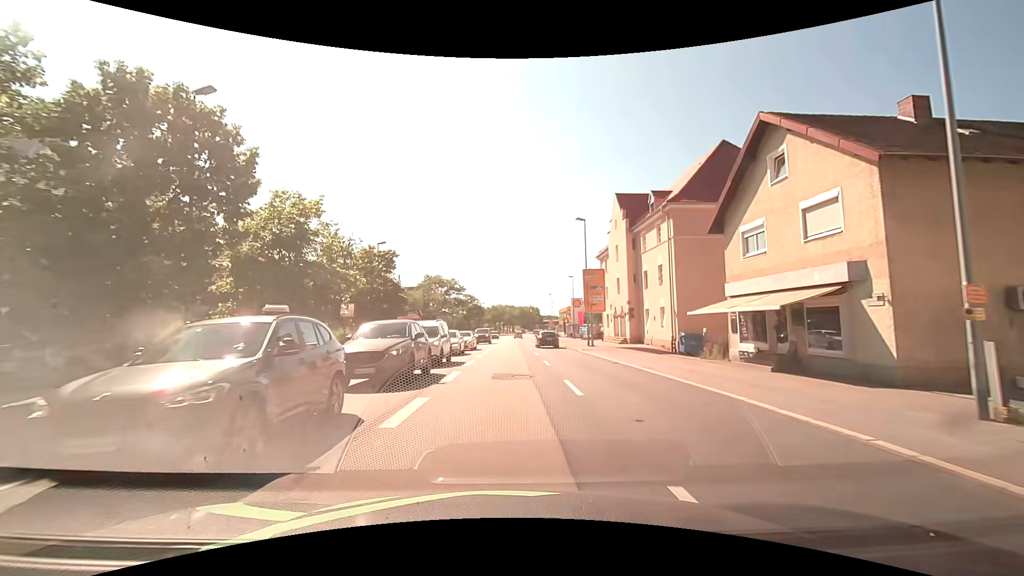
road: primary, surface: asphalt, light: Day
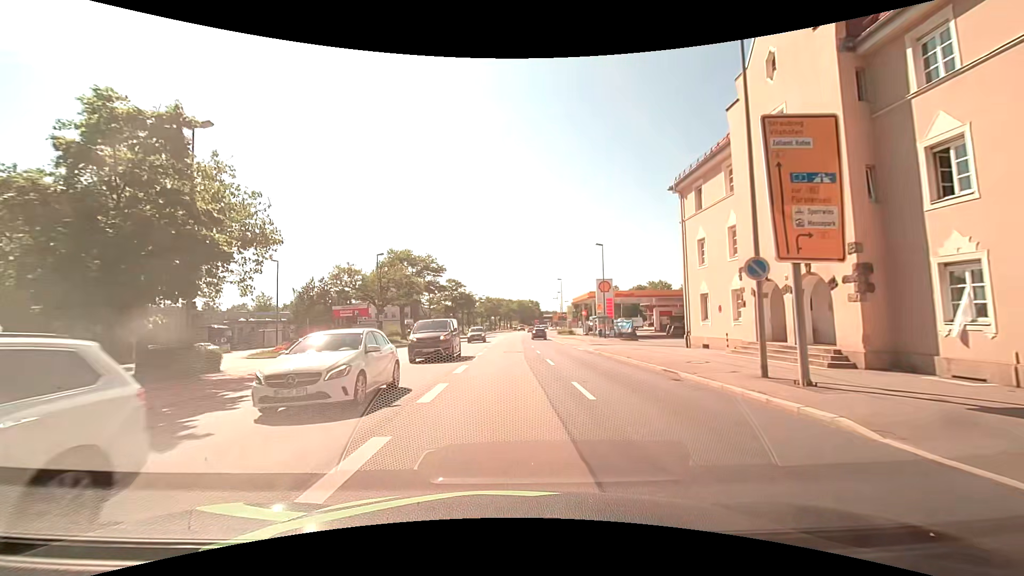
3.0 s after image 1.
(+0.3, +27.6) m; +1°
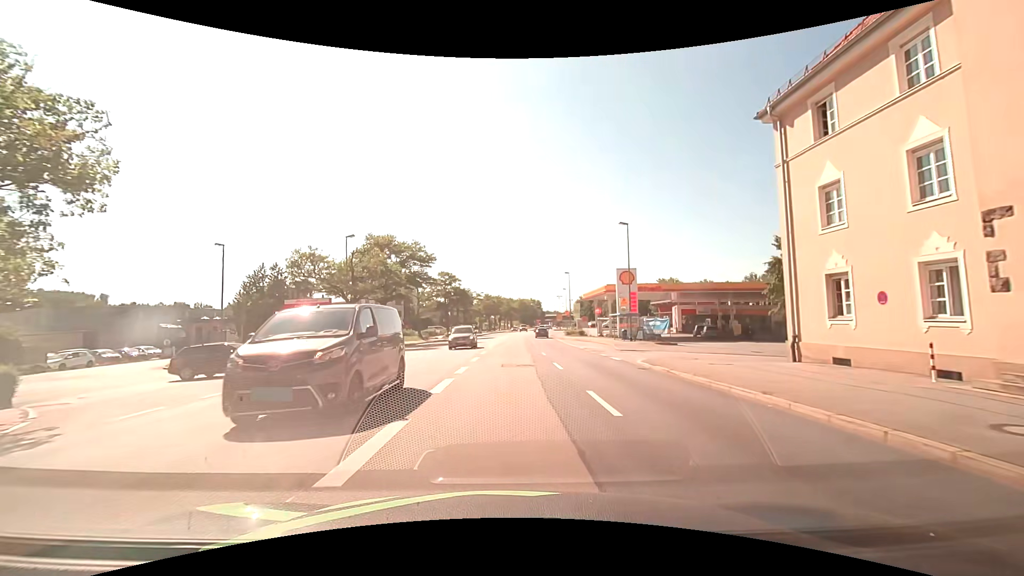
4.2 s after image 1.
(0.0, +10.9) m; 0°
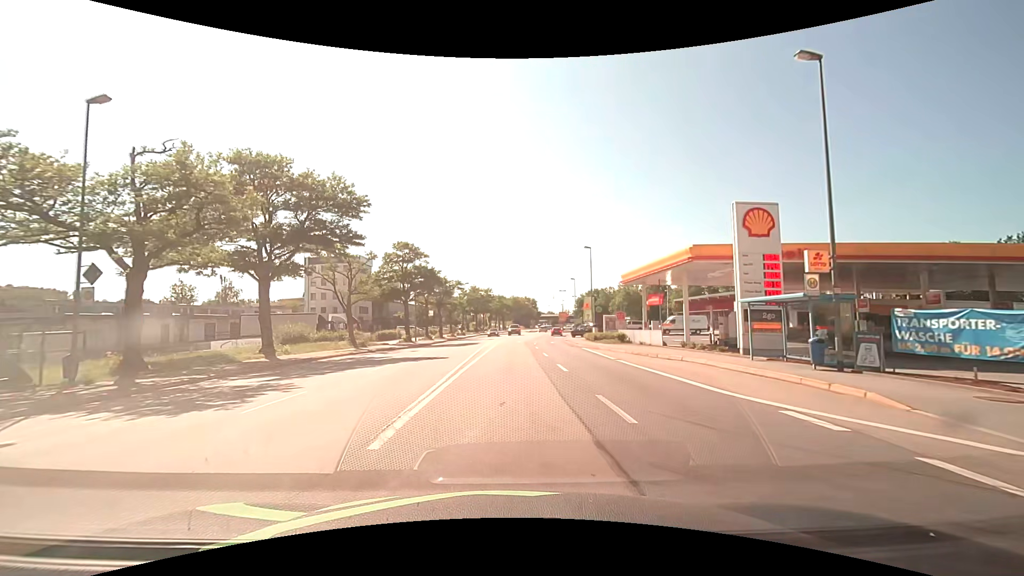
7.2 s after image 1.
(0.0, +27.2) m; +1°
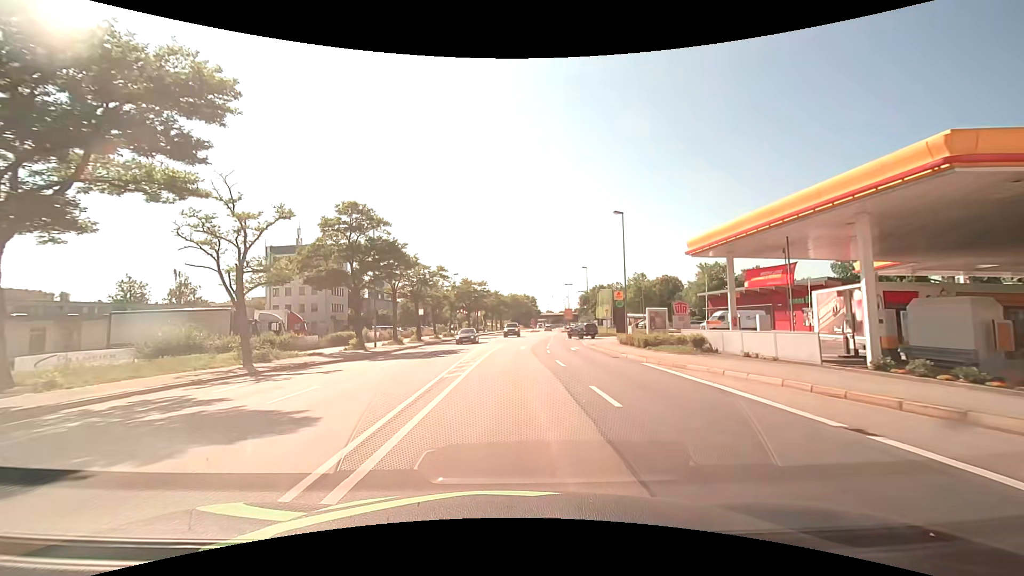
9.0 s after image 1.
(0.0, +16.6) m; 0°
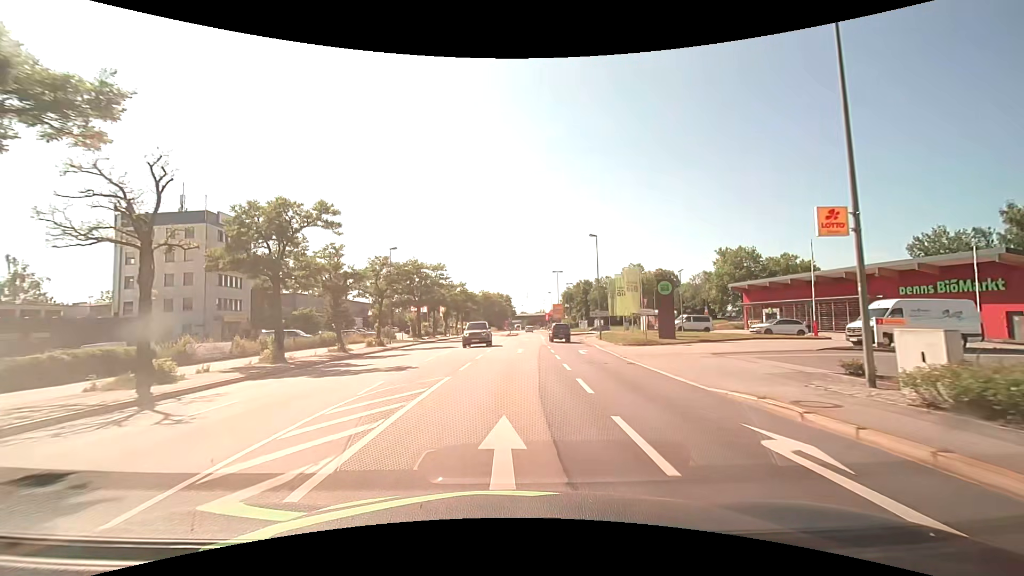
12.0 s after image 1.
(+0.6, +28.1) m; +3°
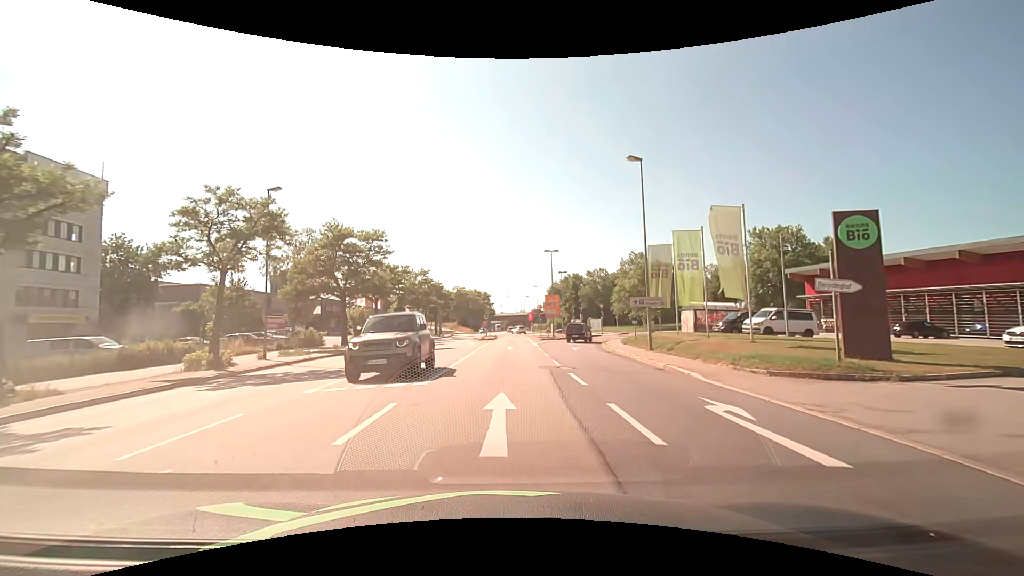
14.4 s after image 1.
(+0.5, +22.8) m; +3°
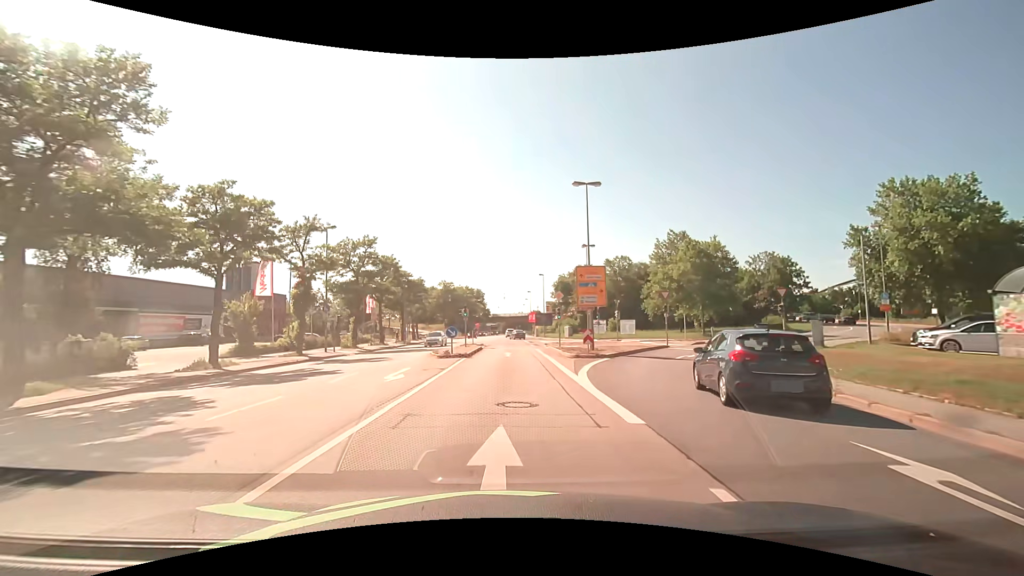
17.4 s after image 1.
(+0.1, +28.7) m; 0°
(0, +10) (0, +20) (0, +30) (0, +40) (0, +50) (0, +60) (0, +70) (0, +80) (0, +90) (0, +100) m
